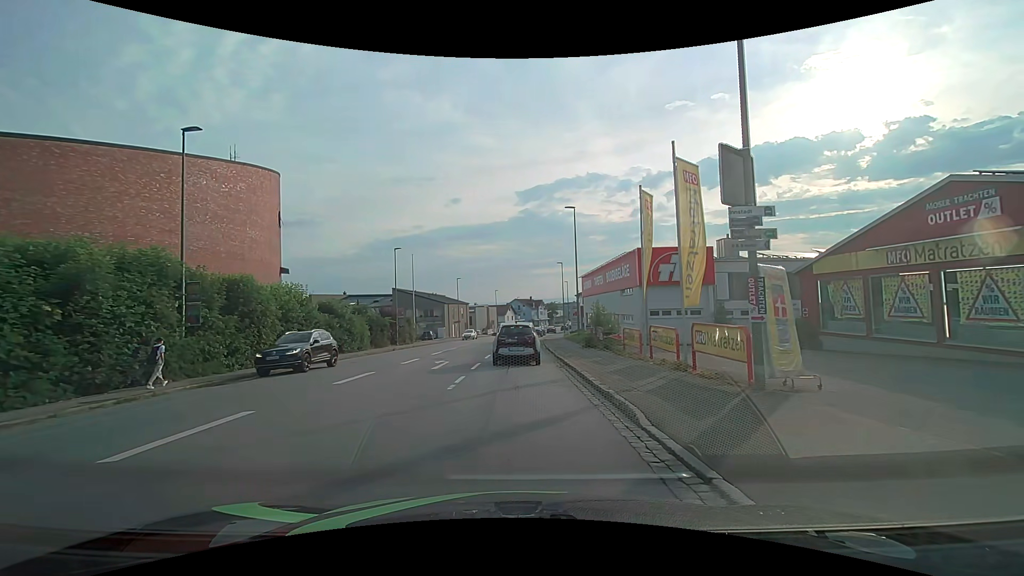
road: tertiary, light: Day
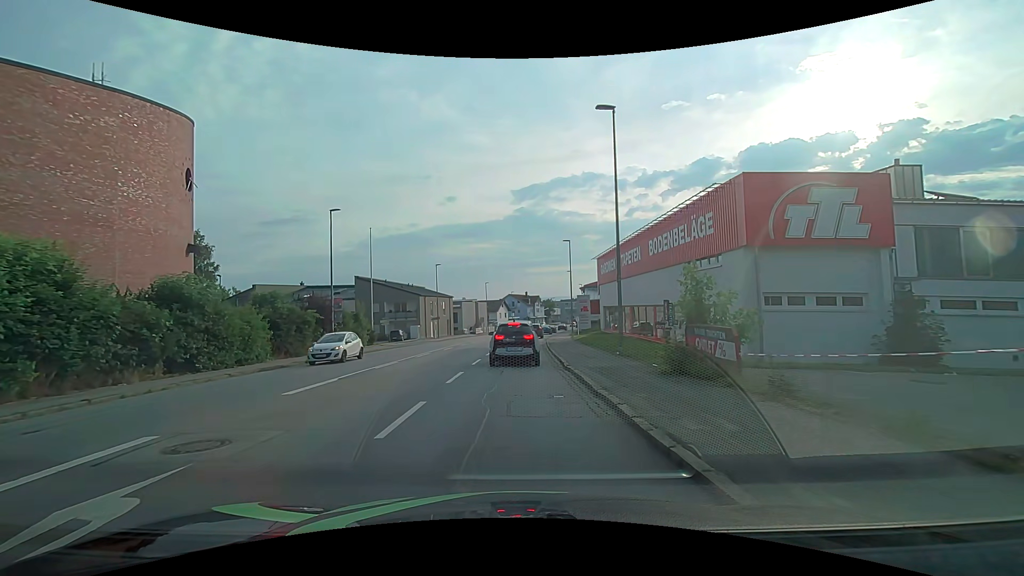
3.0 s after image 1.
(-0.1, +16.8) m; 0°
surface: asphalt
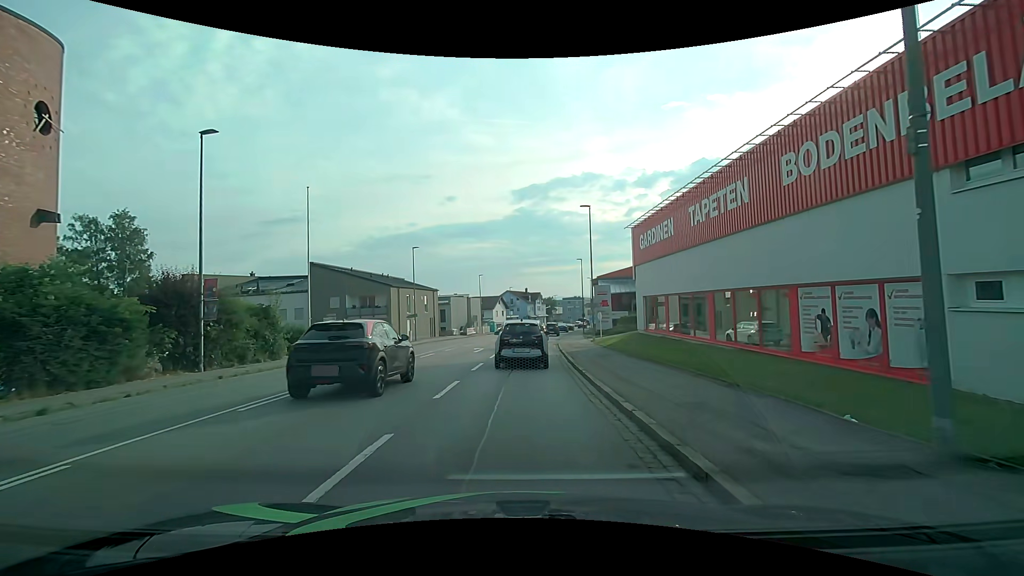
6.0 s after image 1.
(0.0, +14.8) m; 0°
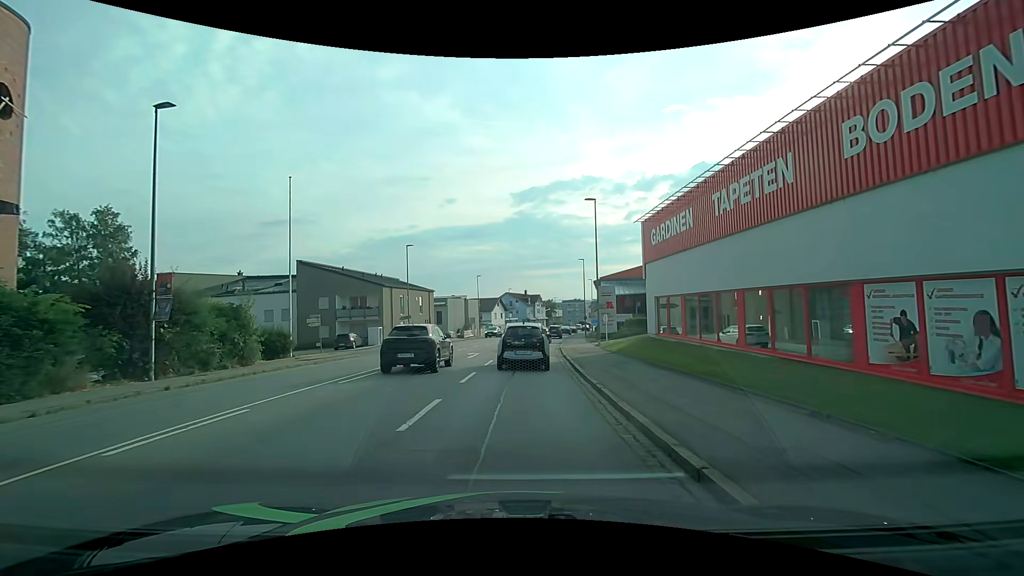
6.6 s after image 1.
(0.0, +2.8) m; 0°
(0, +10) (0, +20) (+1, +30) (+1, +40) (+2, +50) (+4, +60) (+5, +70) (+7, +80) (+8, +89) (+10, +99) m
